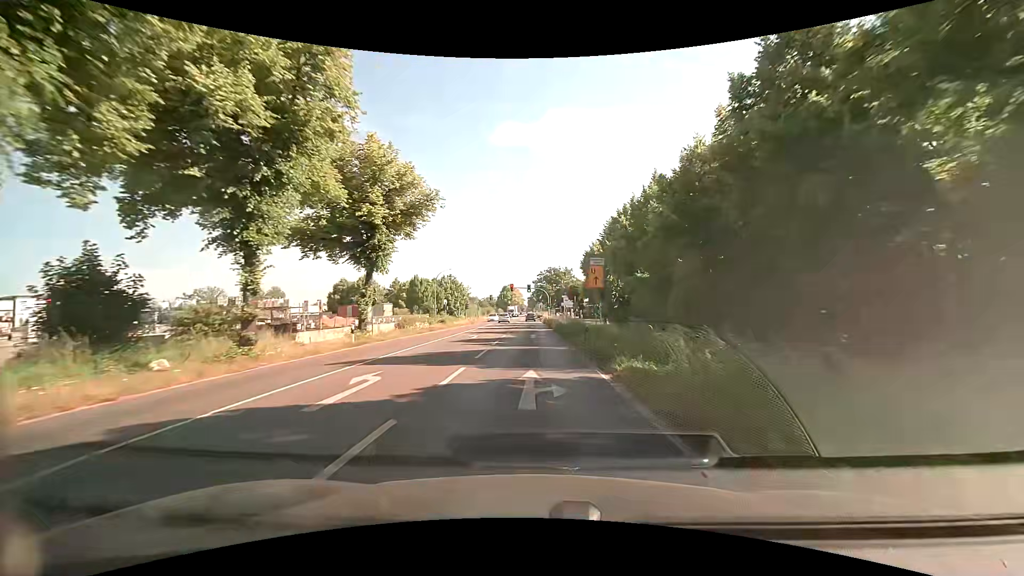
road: secondary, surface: asphalt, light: Day
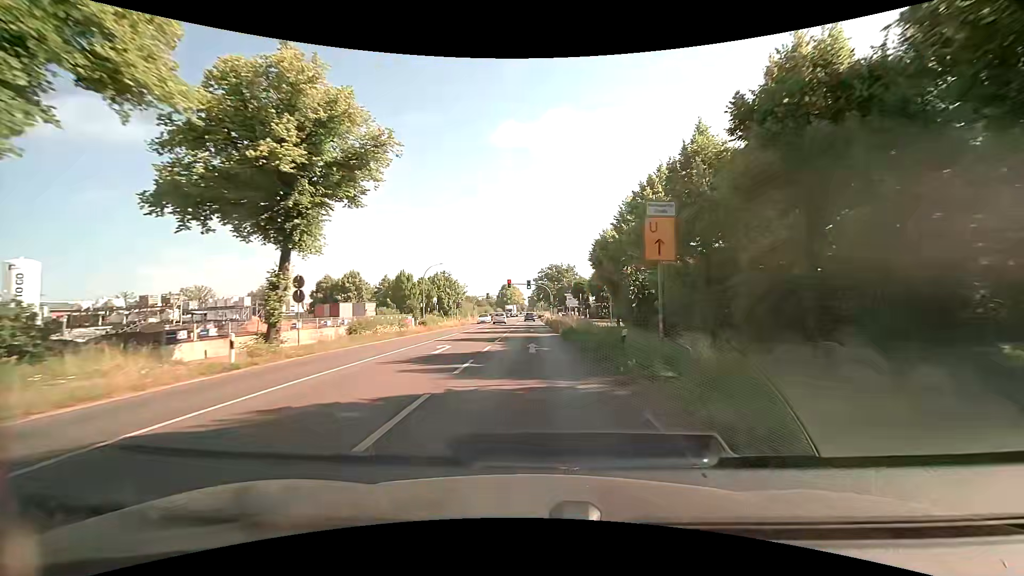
(0.0, +10.1) m; 0°
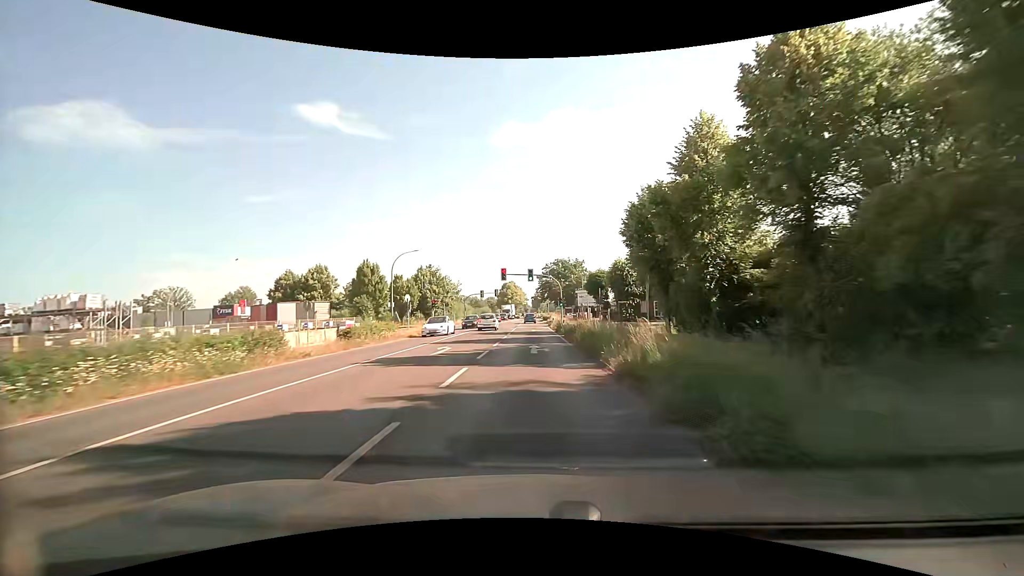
(-0.1, +19.9) m; -1°
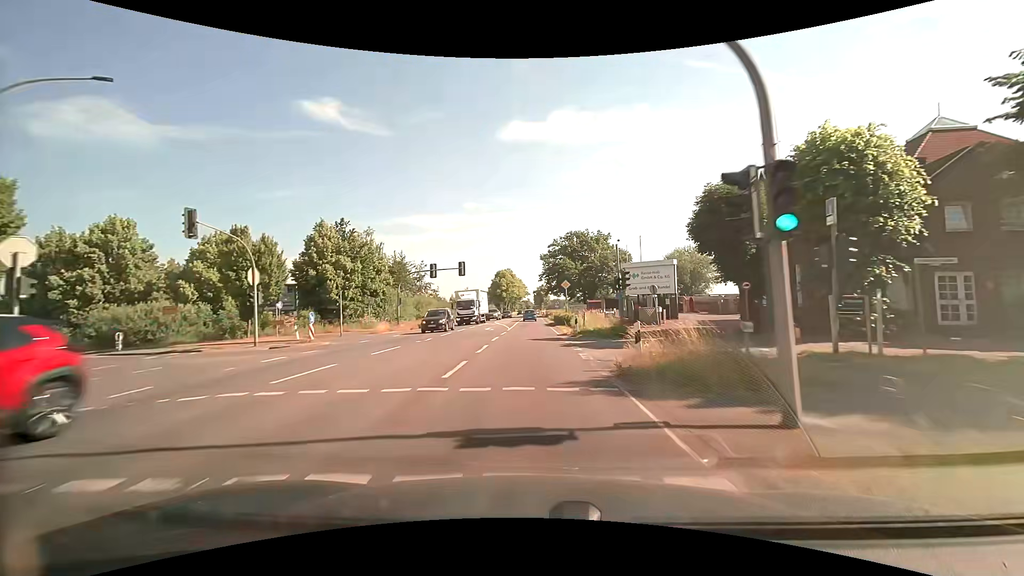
(+0.1, +47.5) m; 0°
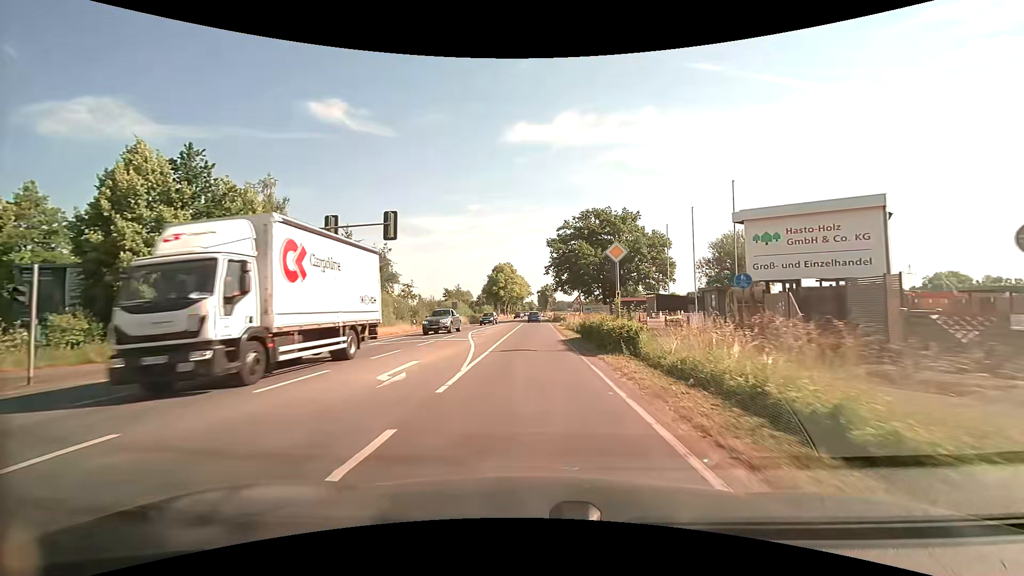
(-0.2, +25.0) m; 0°
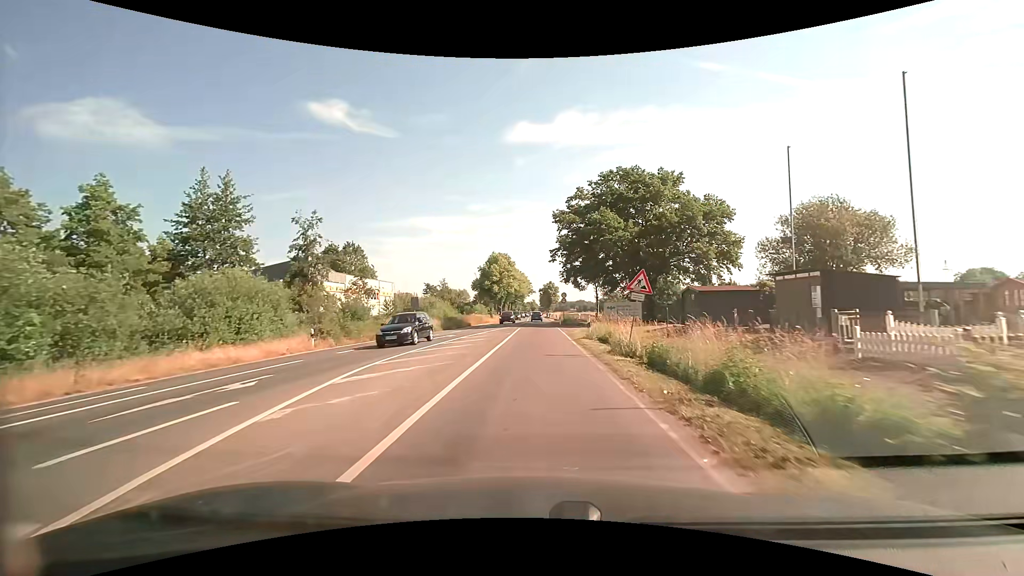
(-0.1, +22.0) m; 0°
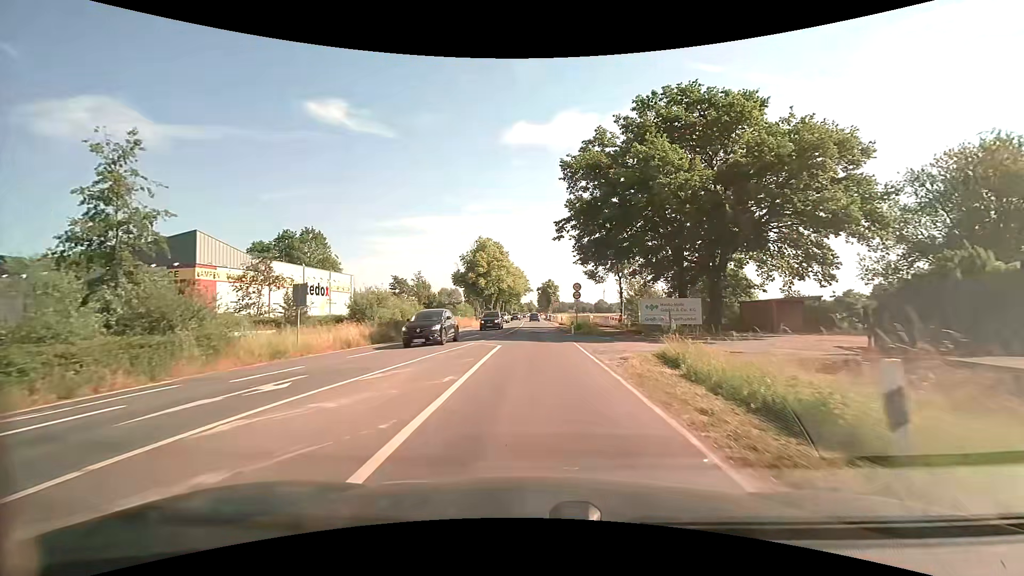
(0.0, +20.5) m; +1°
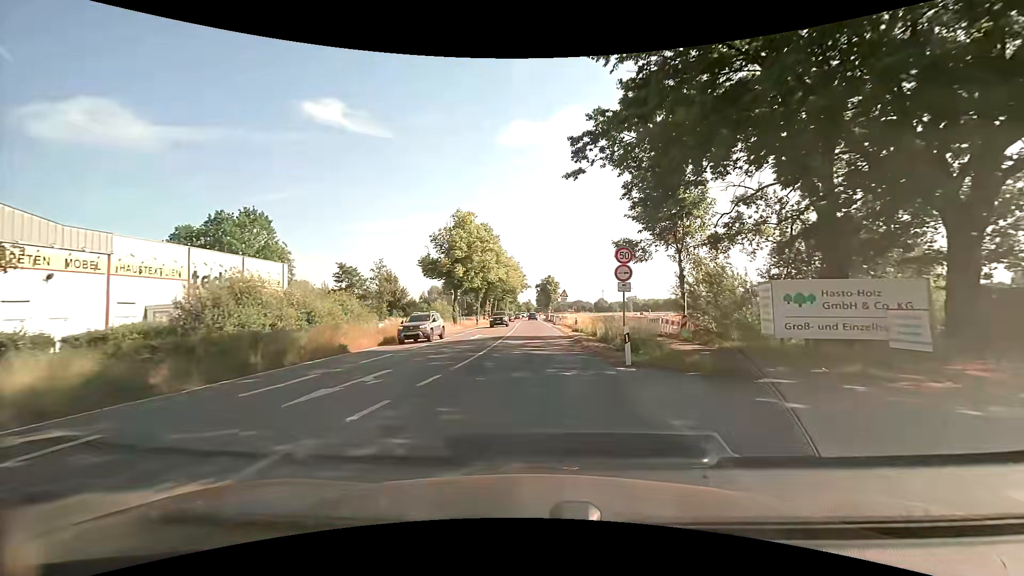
(-0.1, +20.1) m; 0°
(0, +10) (0, +20) (0, +30) (0, +40) (0, +50) (0, +60) (0, +70) (0, +80) (0, +90) (0, +100) m
